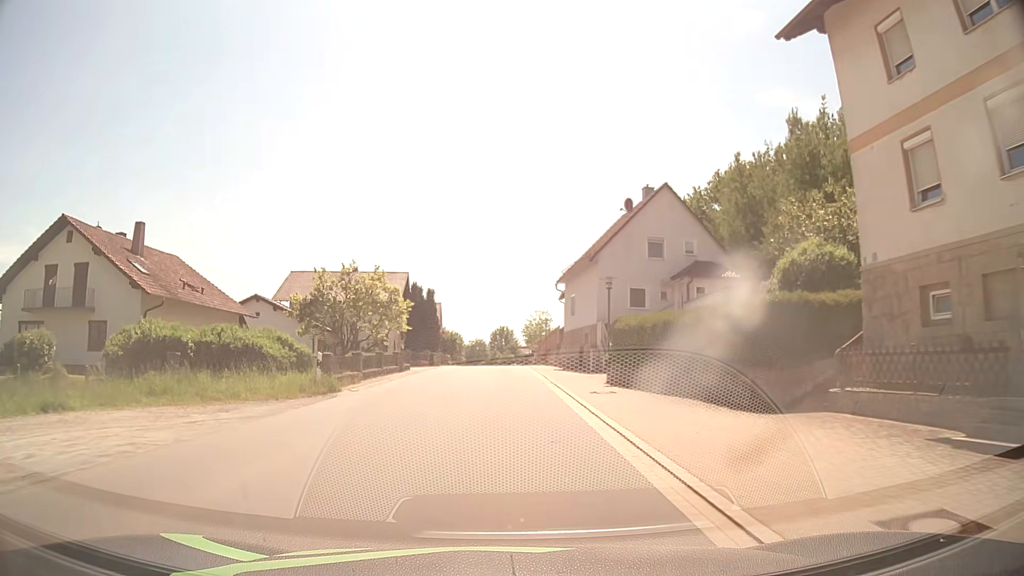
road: tertiary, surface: asphalt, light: Day
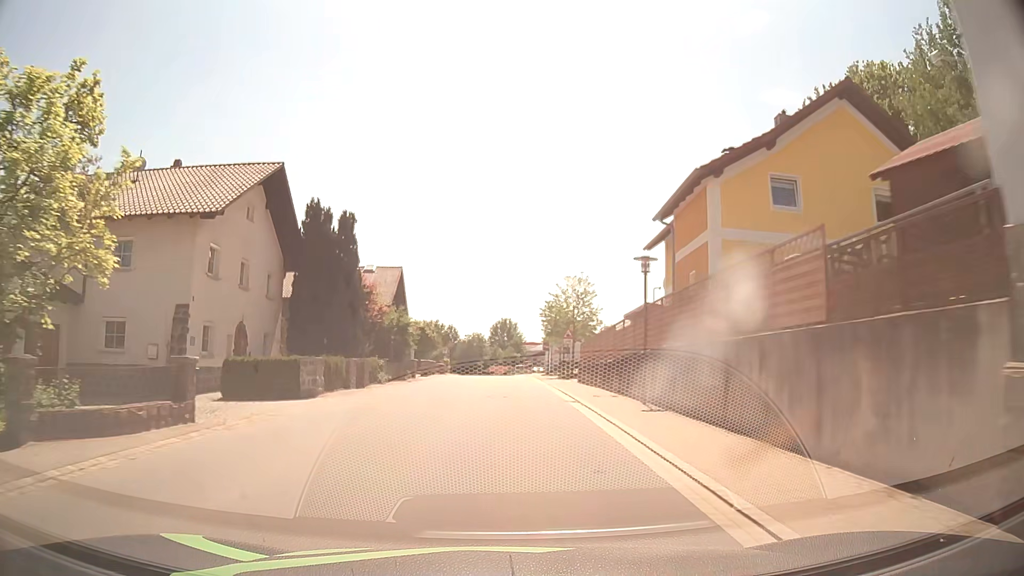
(-0.2, +39.0) m; 0°
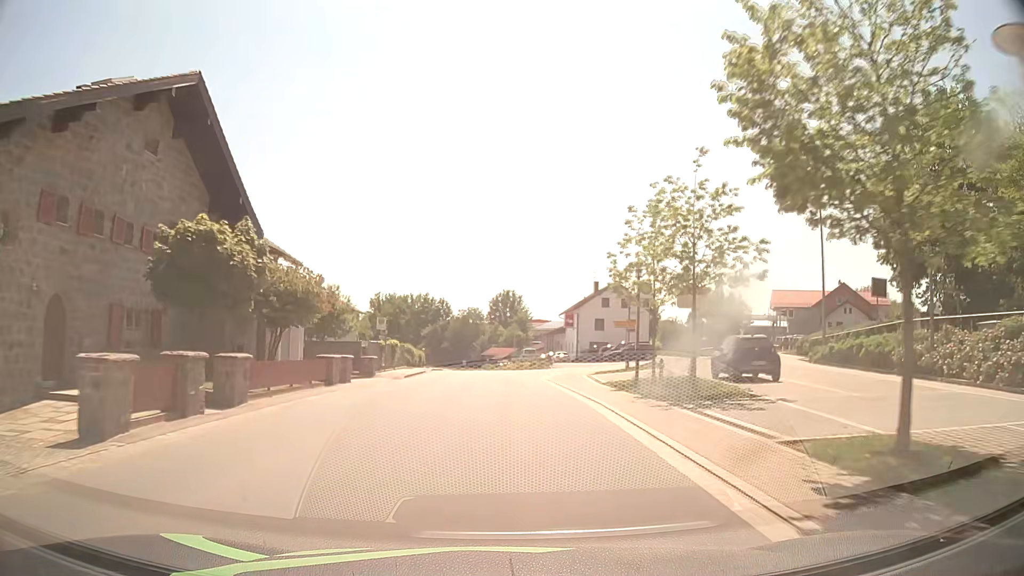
(+0.2, +39.5) m; 0°
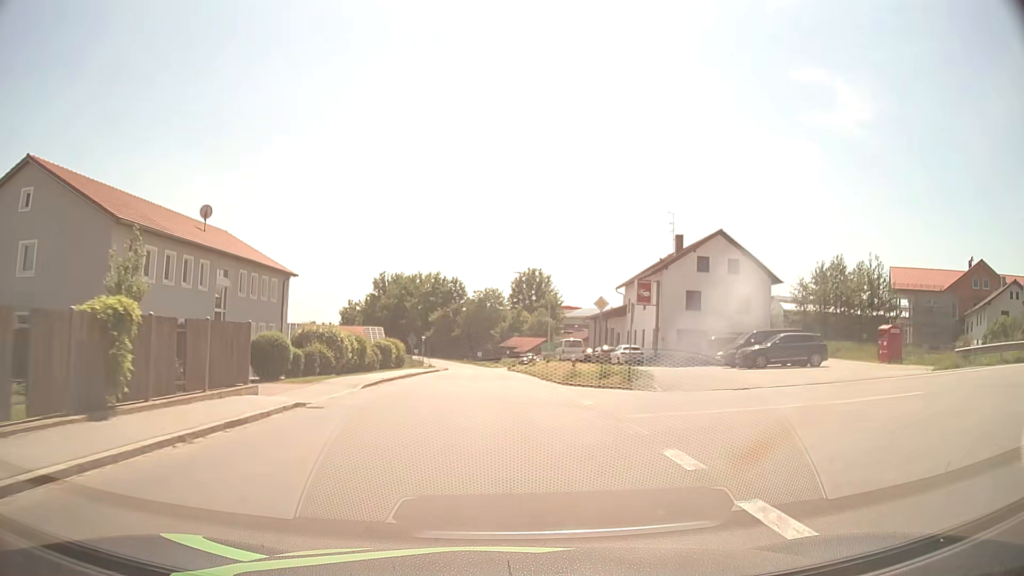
(-0.4, +31.9) m; -2°
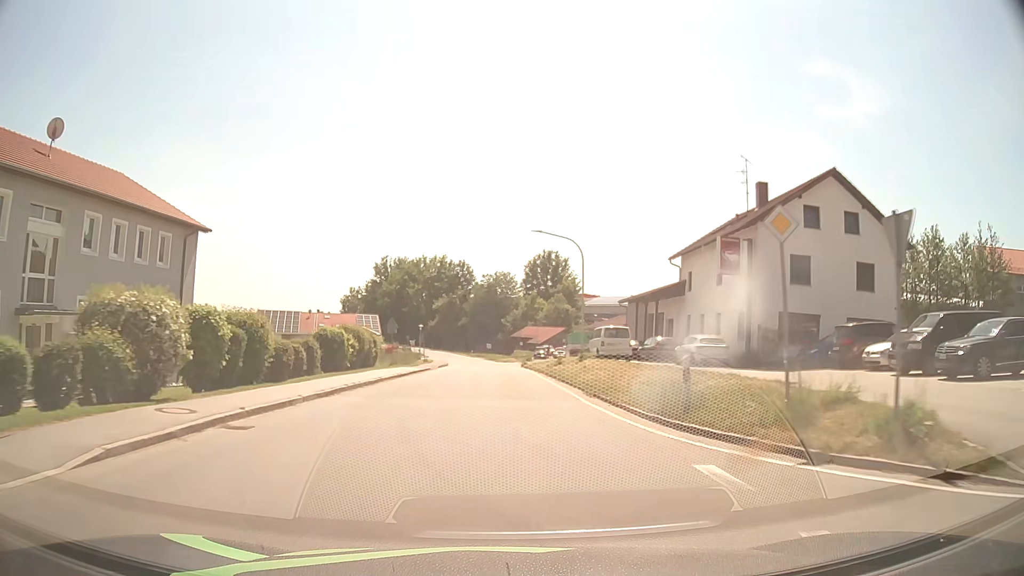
(-0.1, +16.0) m; -1°
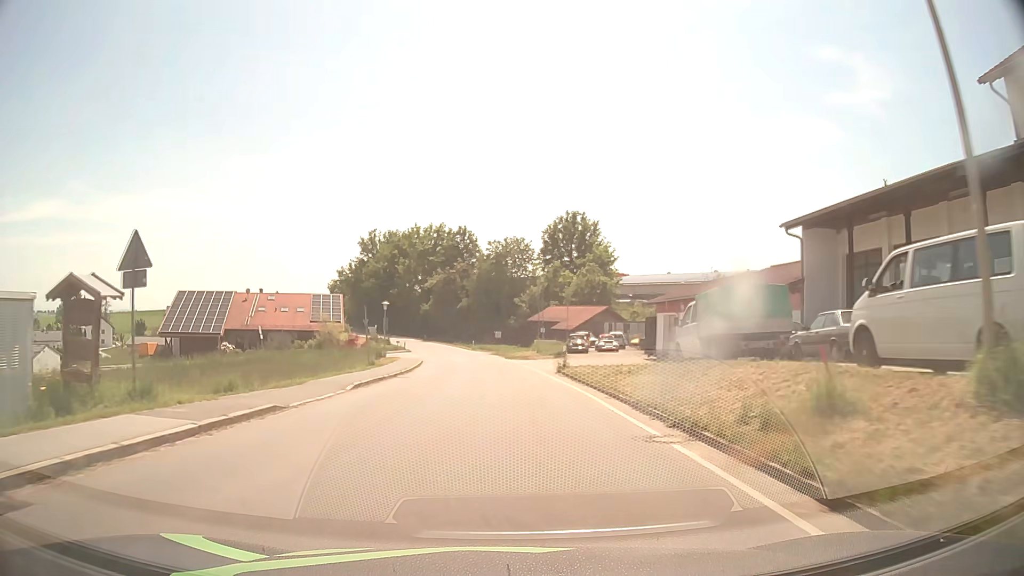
(-0.3, +31.9) m; -1°
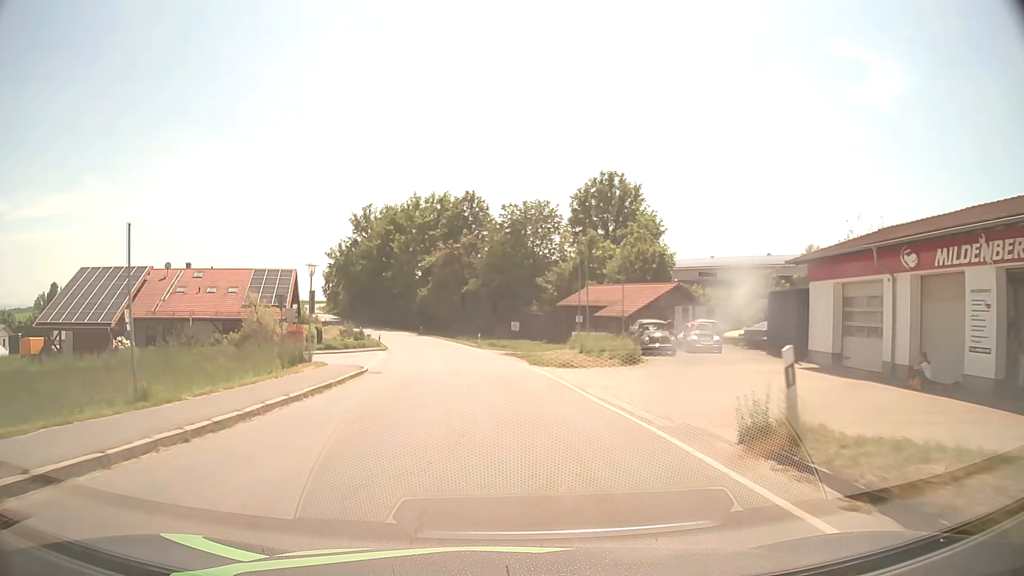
(-0.2, +23.8) m; -1°
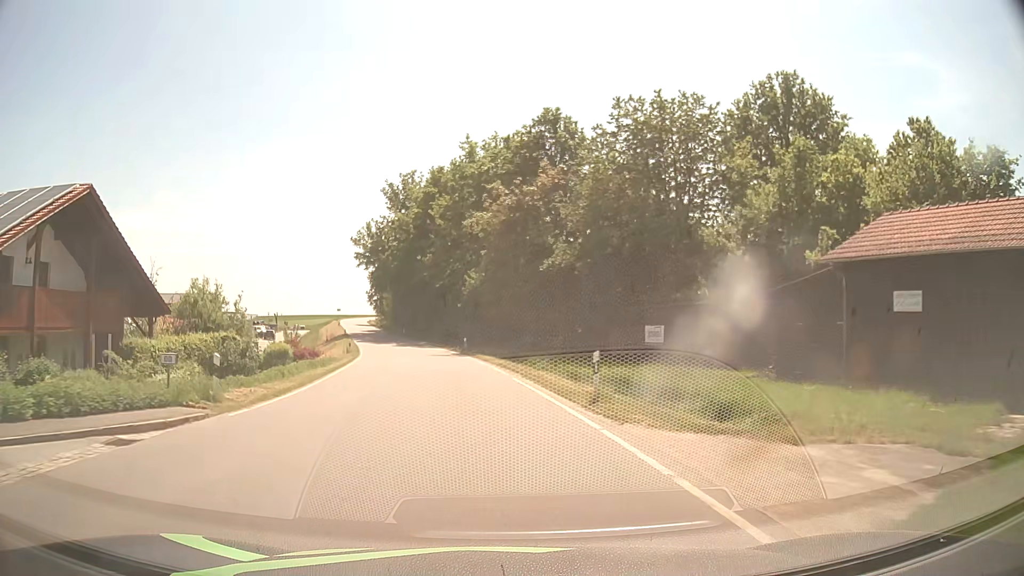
(-1.9, +39.0) m; -7°
(0, +10) (-1, +20) (-2, +30) (-4, +40) (-6, +50) (-8, +59) (-11, +69) (-14, +79) (-16, +88) (-19, +98) m
